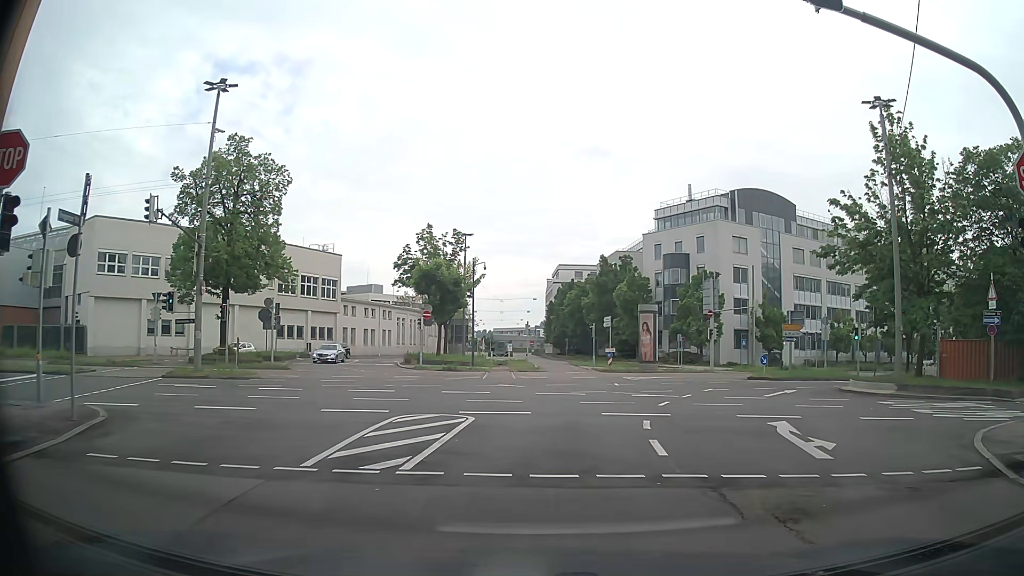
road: secondary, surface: asphalt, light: Day
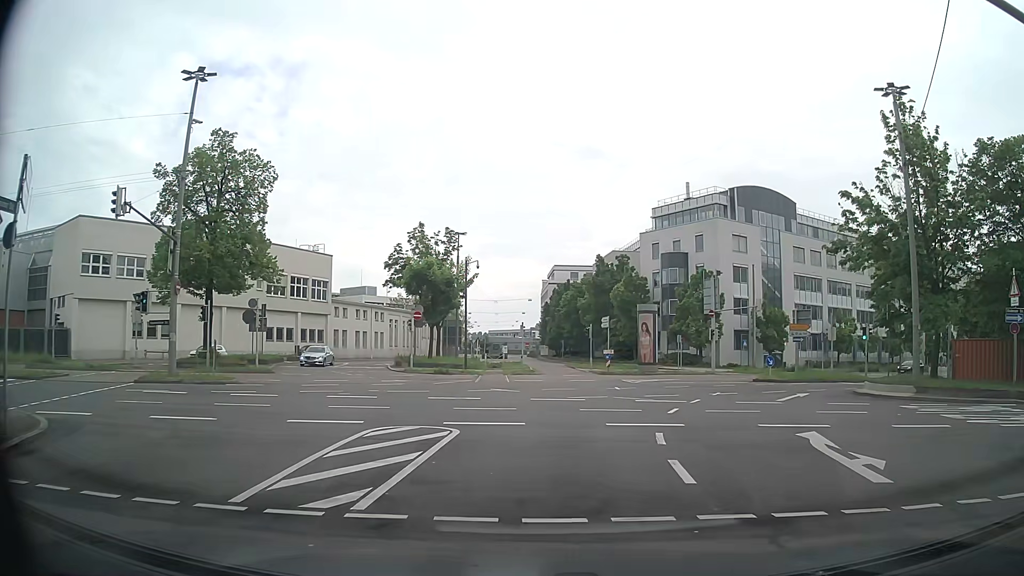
(0.0, +2.0) m; -1°
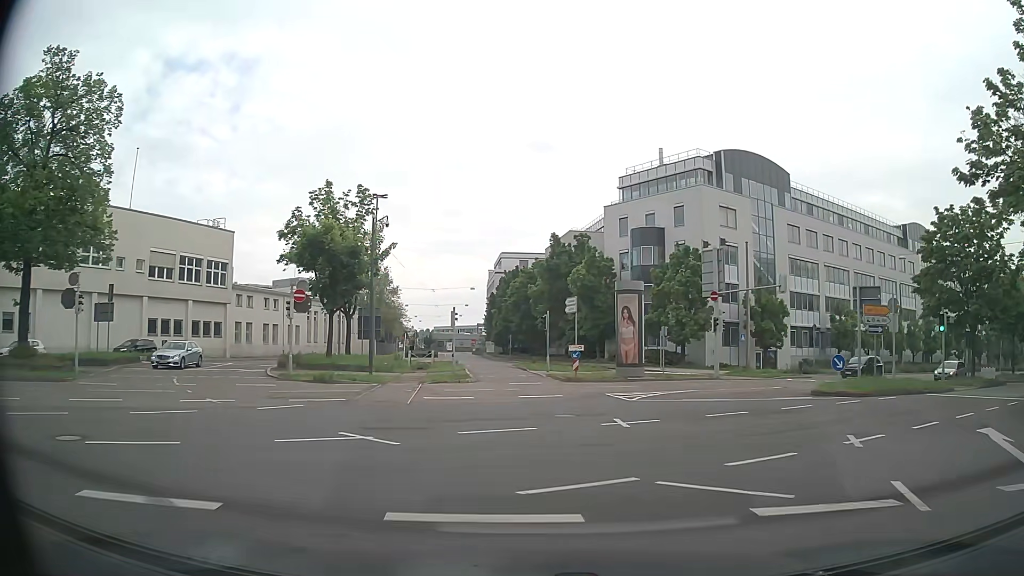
(+0.3, +15.0) m; +3°
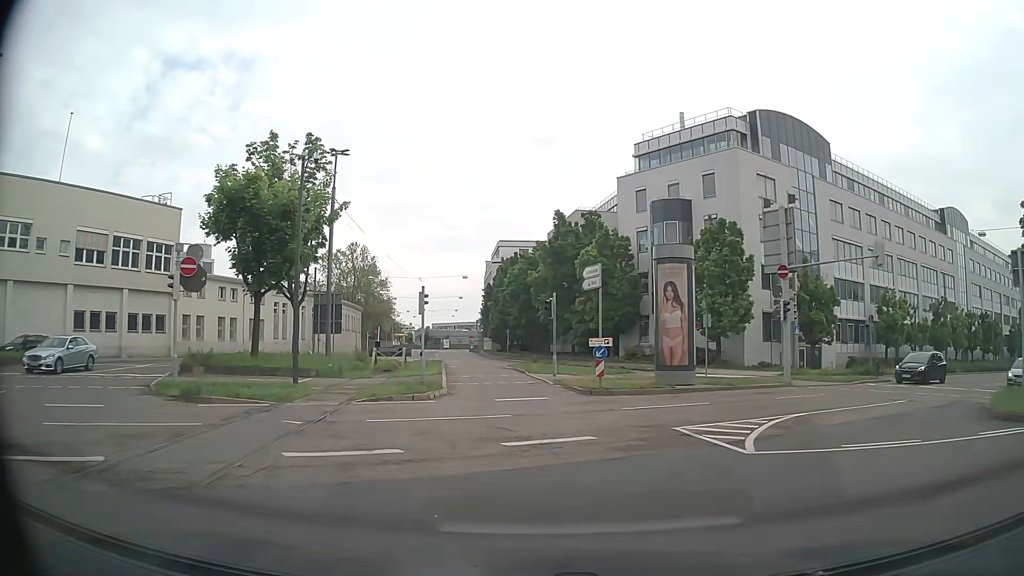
(0.0, +11.1) m; 0°
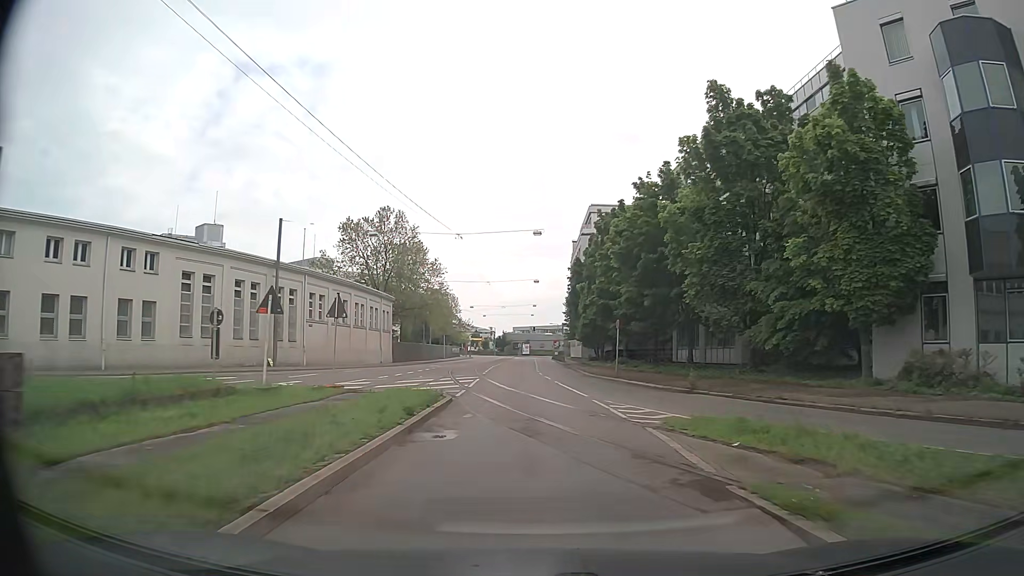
(-2.3, +33.4) m; -7°
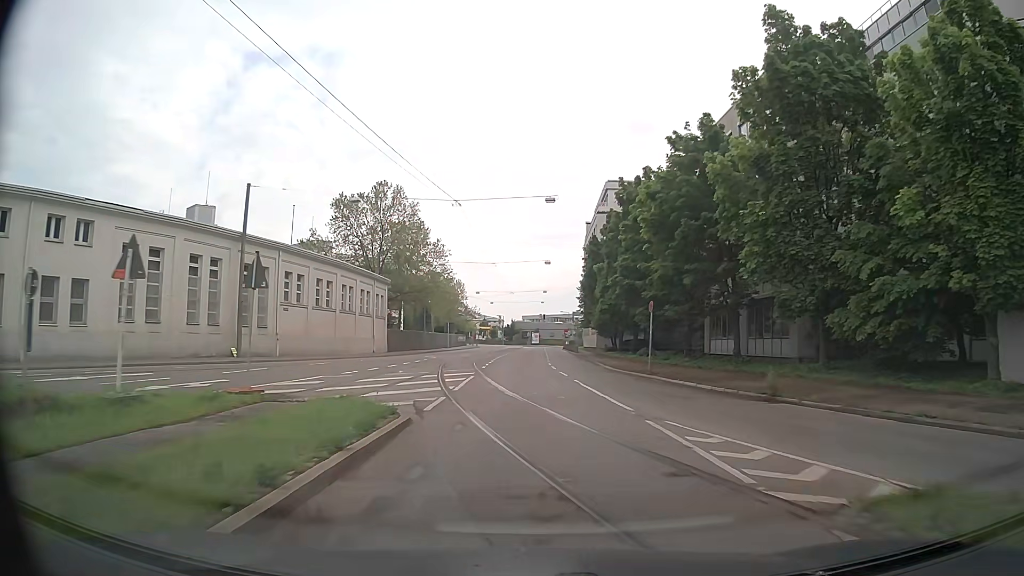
(-0.1, +7.3) m; 0°
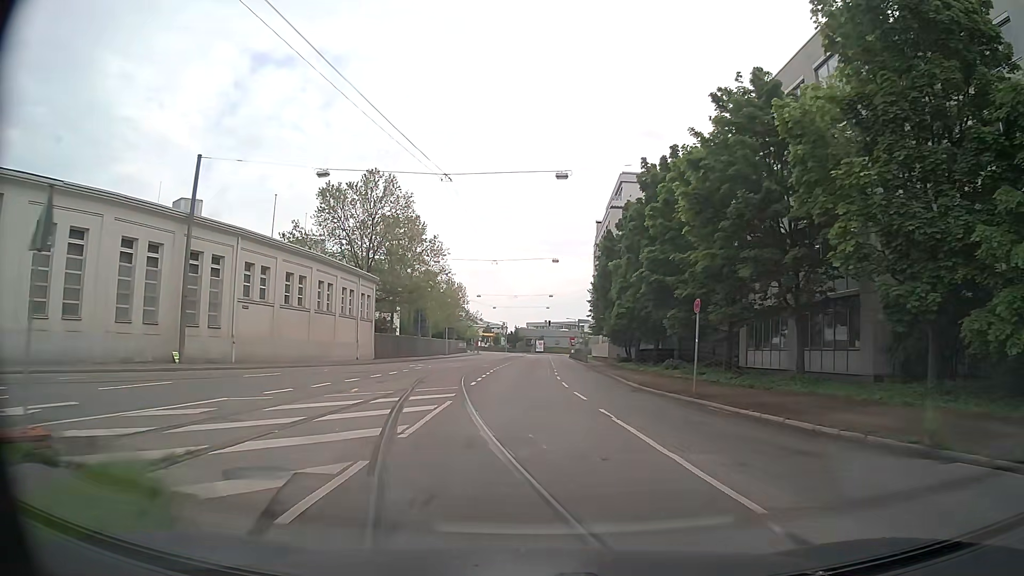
(-0.1, +7.3) m; -1°
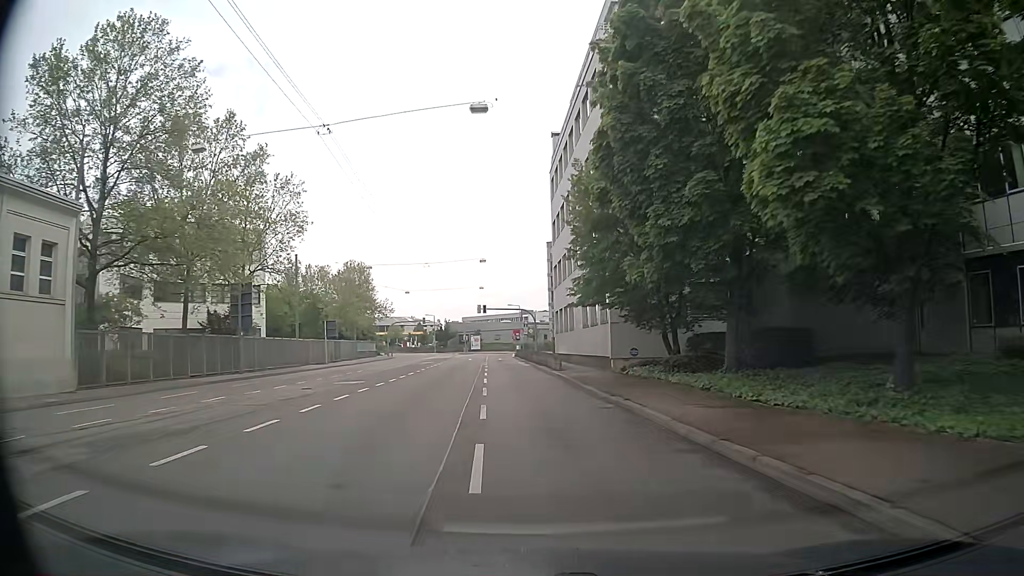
(+1.2, +36.4) m; +5°
(0, +10) (0, +20) (0, +30) (-1, +40) (-2, +50) (-2, +60) (-3, +70) (-3, +80) (-4, +90) (-4, +100) m
